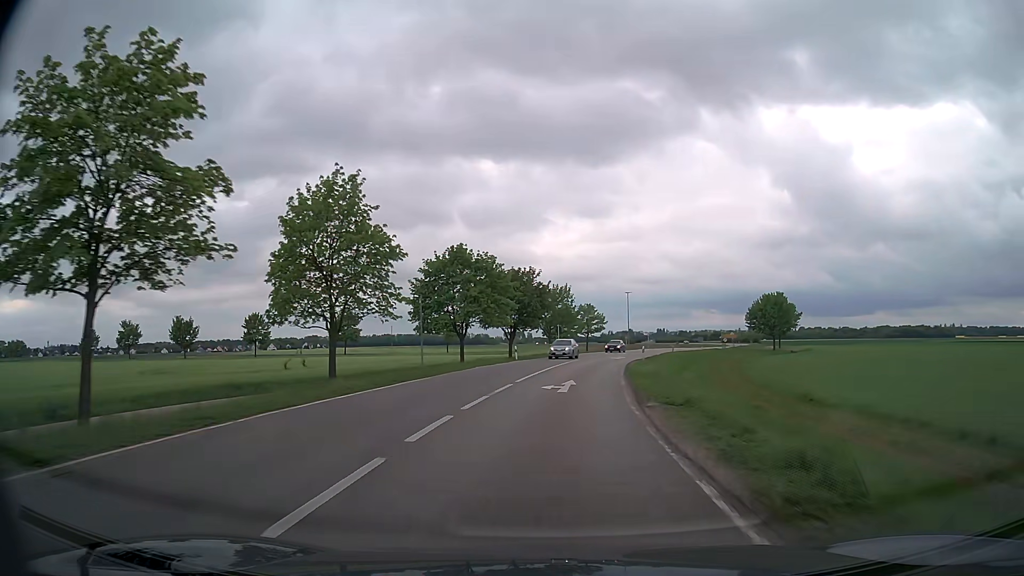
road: secondary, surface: asphalt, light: Day
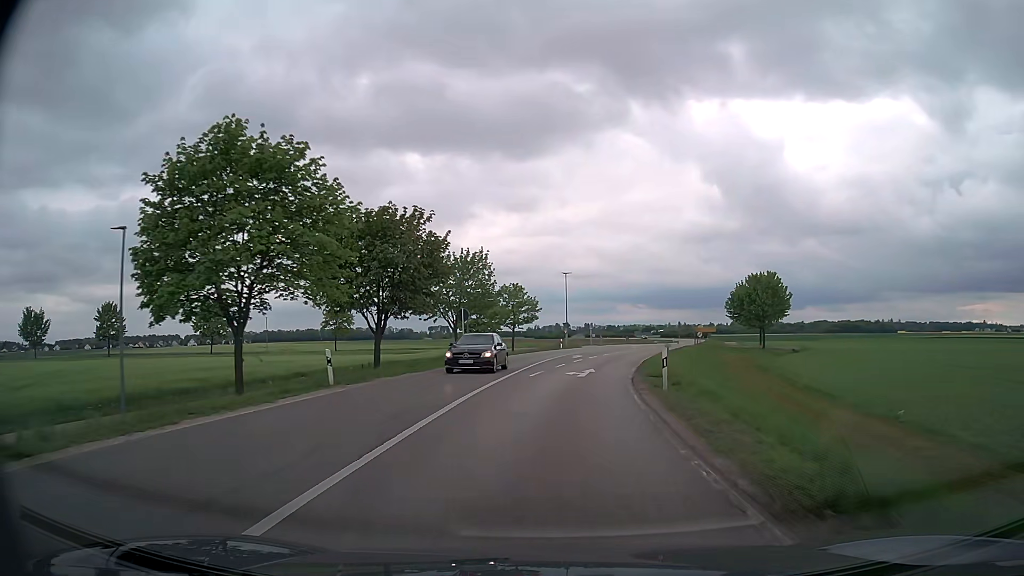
(+1.6, +29.0) m; +6°
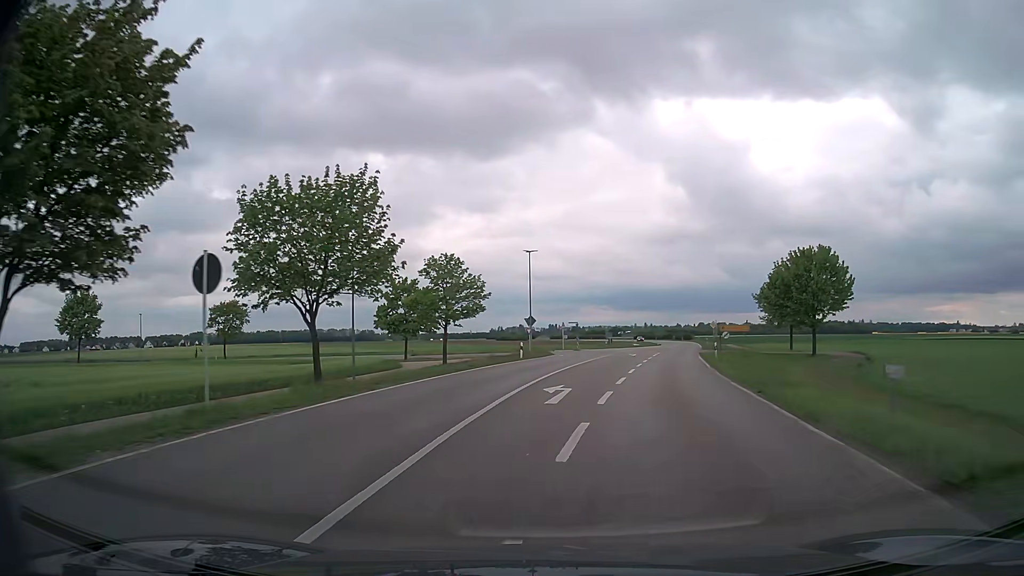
(+0.7, +26.9) m; +3°
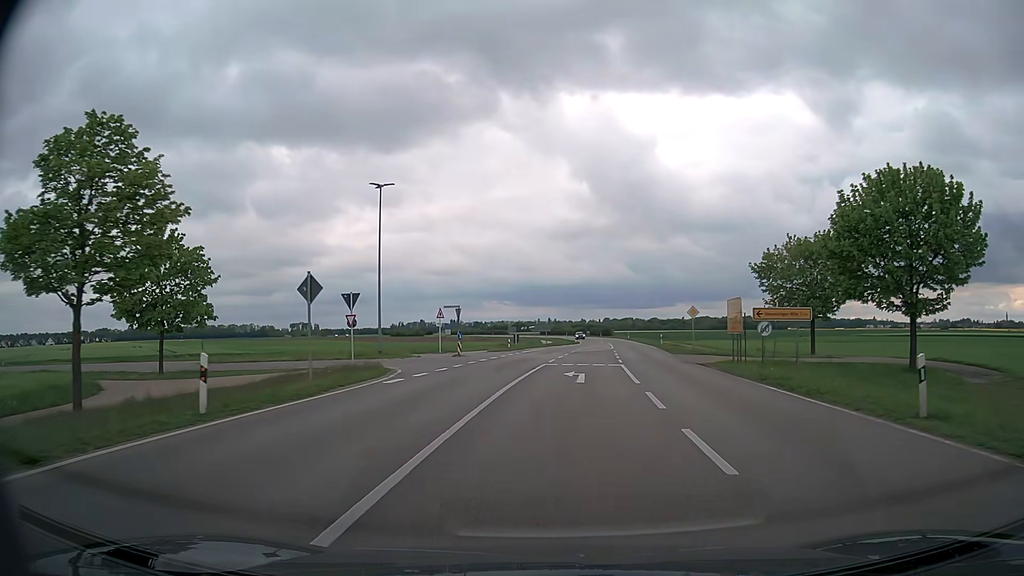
(+2.4, +30.2) m; +8°
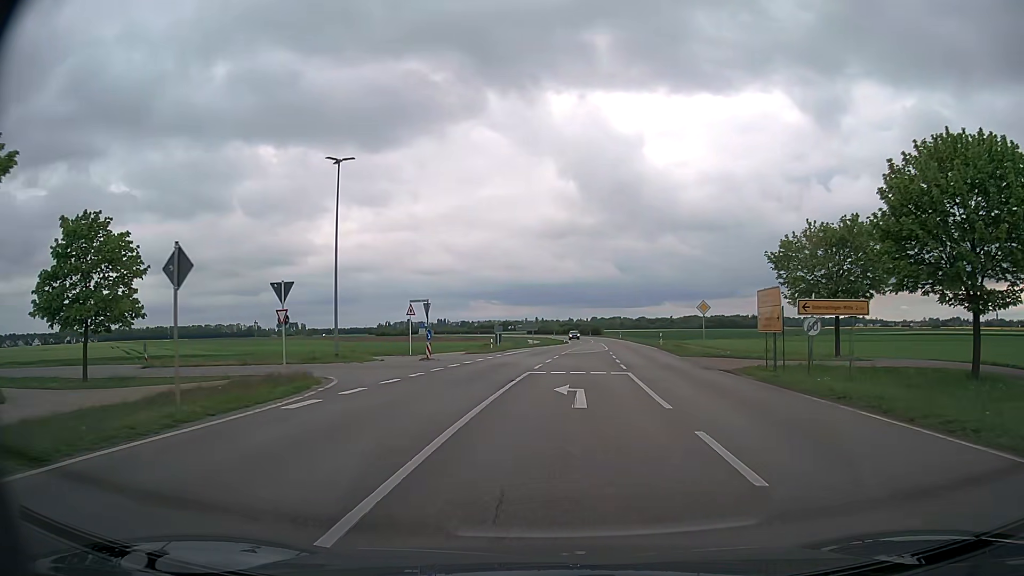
(+0.1, +6.2) m; +1°
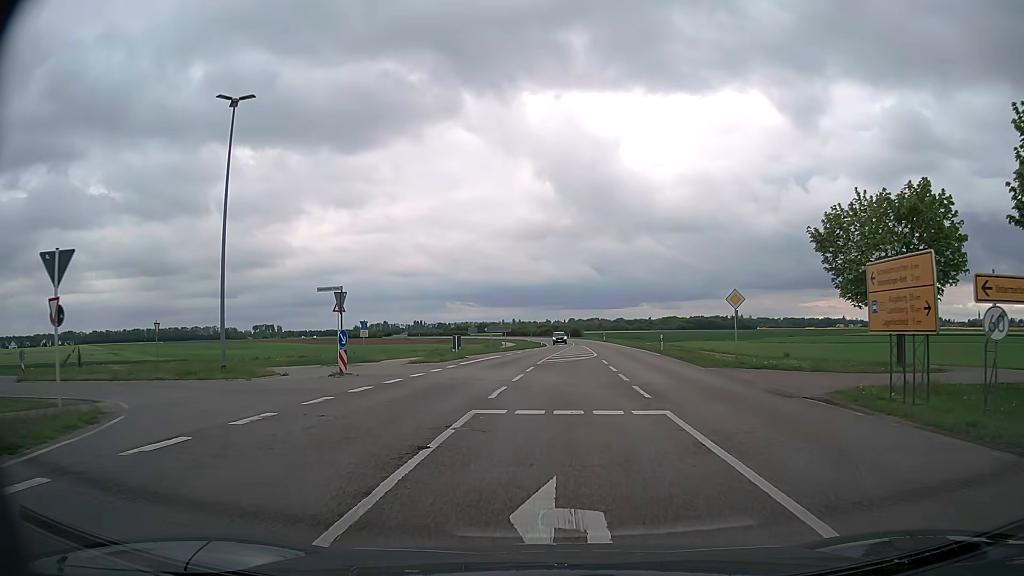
(+0.2, +10.4) m; +2°
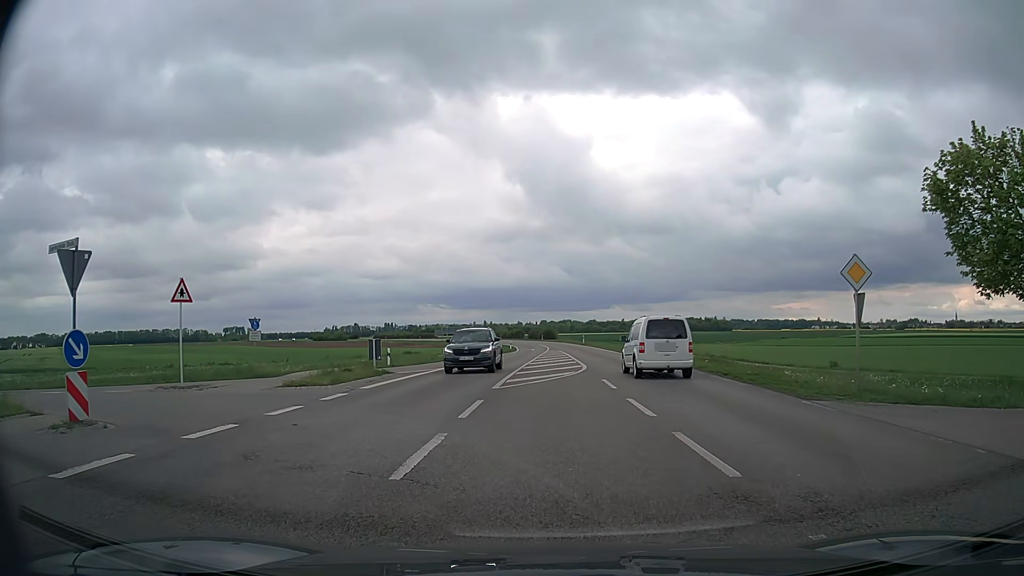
(+0.2, +12.4) m; +3°
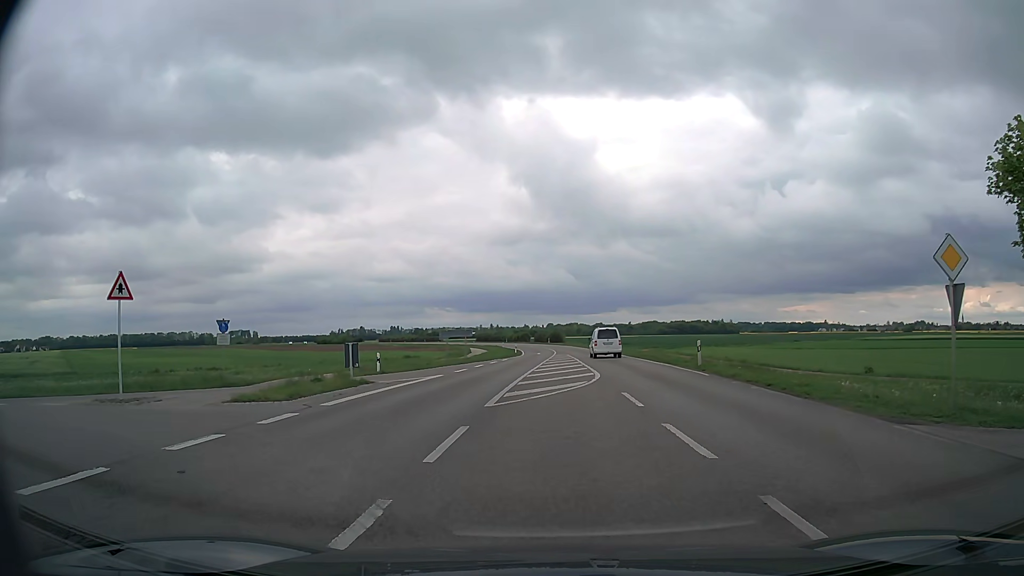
(0.0, +3.7) m; 0°
(-4, +9) (-13, +13) (-23, +13) (-33, +12) (-42, +9) (-51, +5) (-60, 0) (-68, -6) (-76, -11) (-85, -17) m
